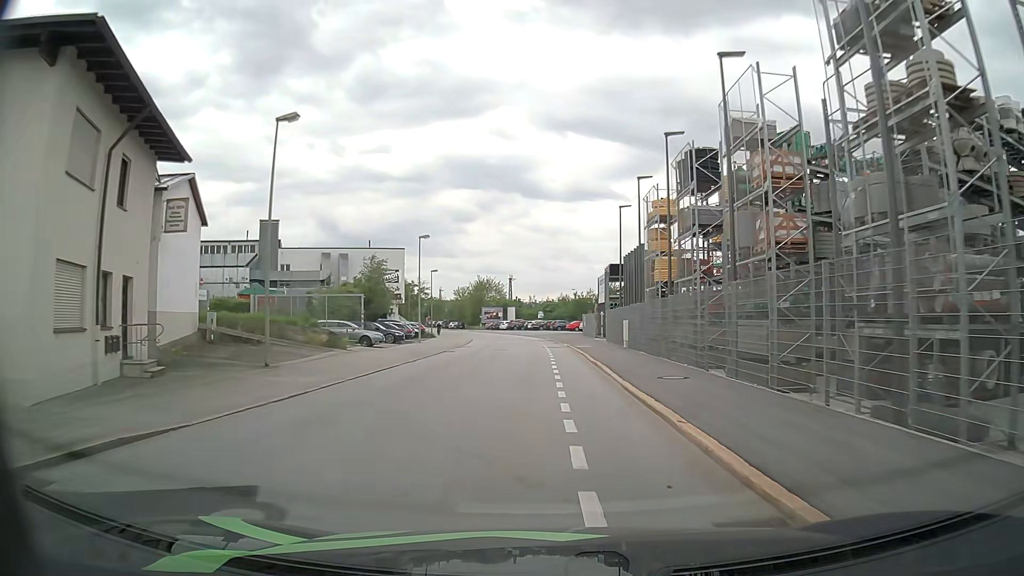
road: residential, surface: asphalt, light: Day
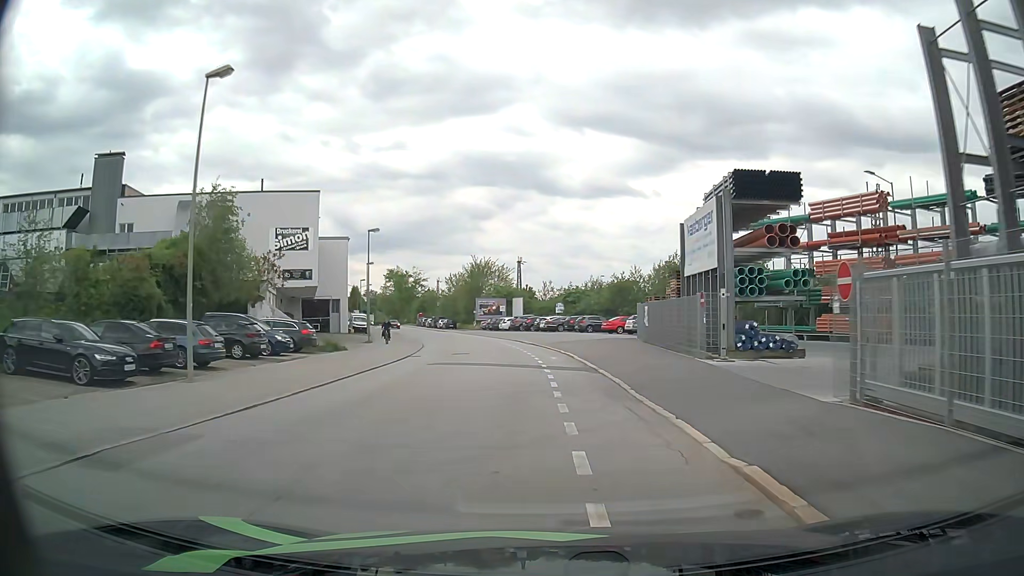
(-0.4, +35.0) m; -2°
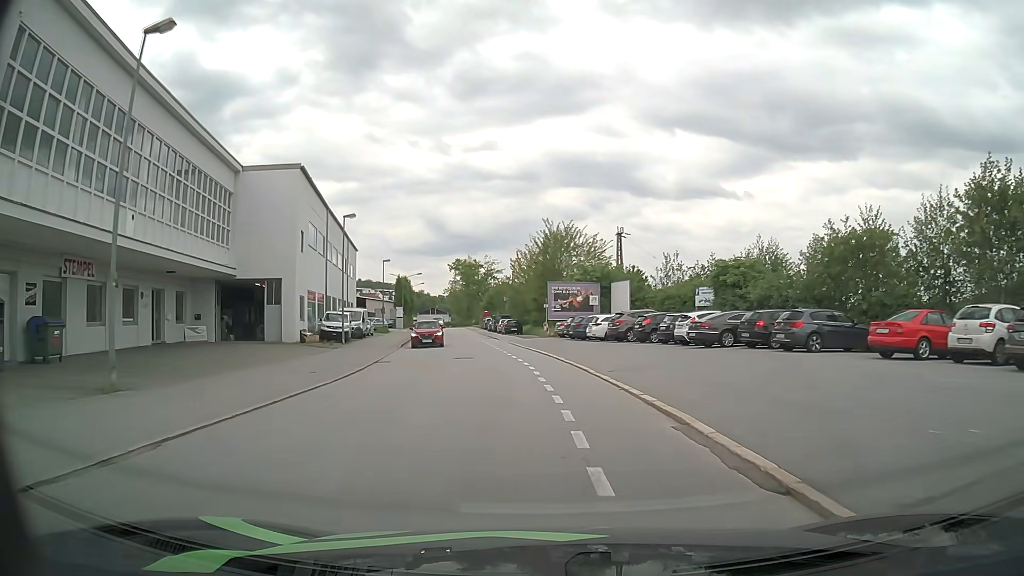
(-1.7, +35.0) m; -7°
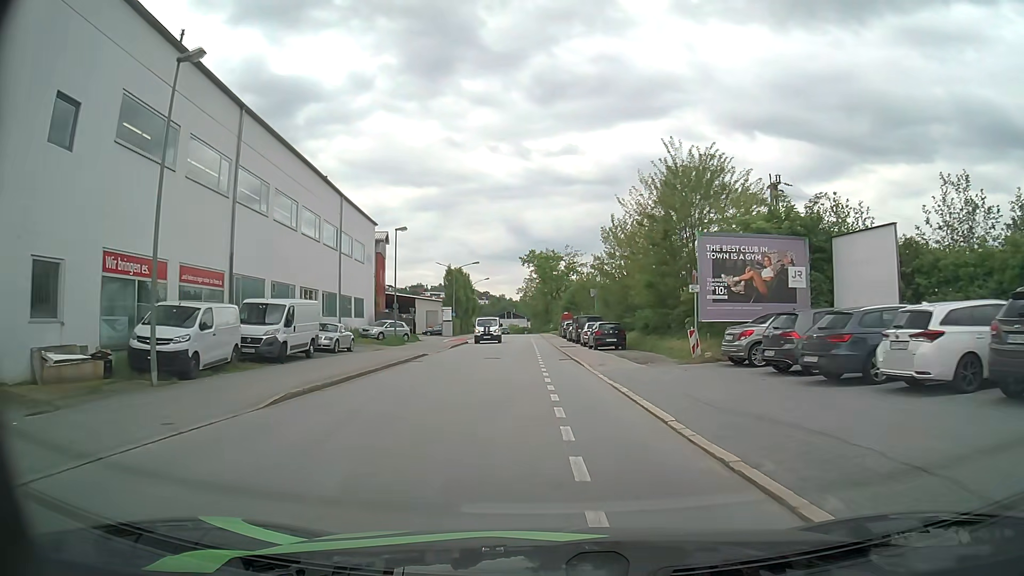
(-1.9, +27.6) m; -7°
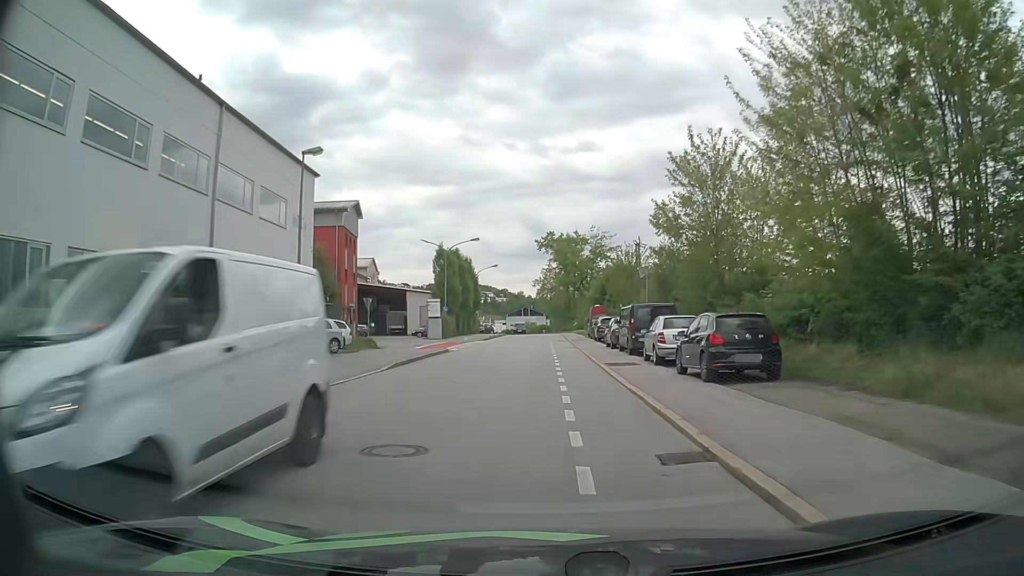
(-0.6, +20.9) m; -3°
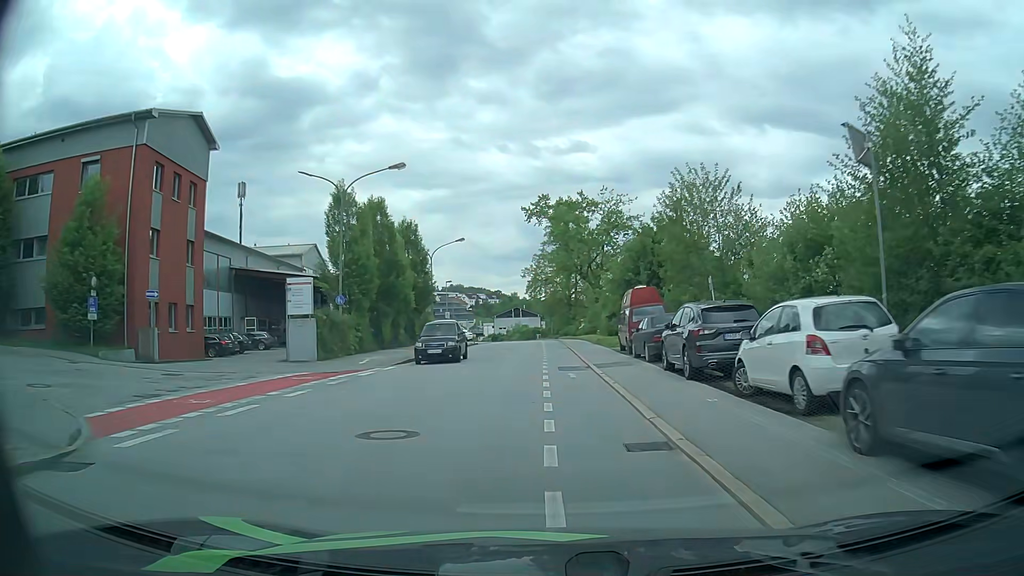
(+0.3, +29.7) m; 0°
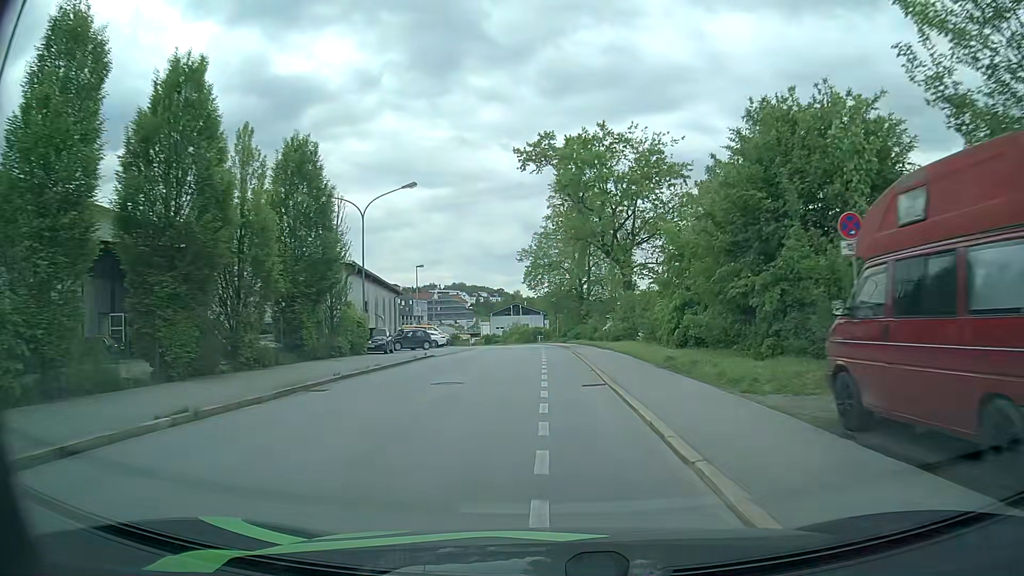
(+0.2, +22.7) m; 0°
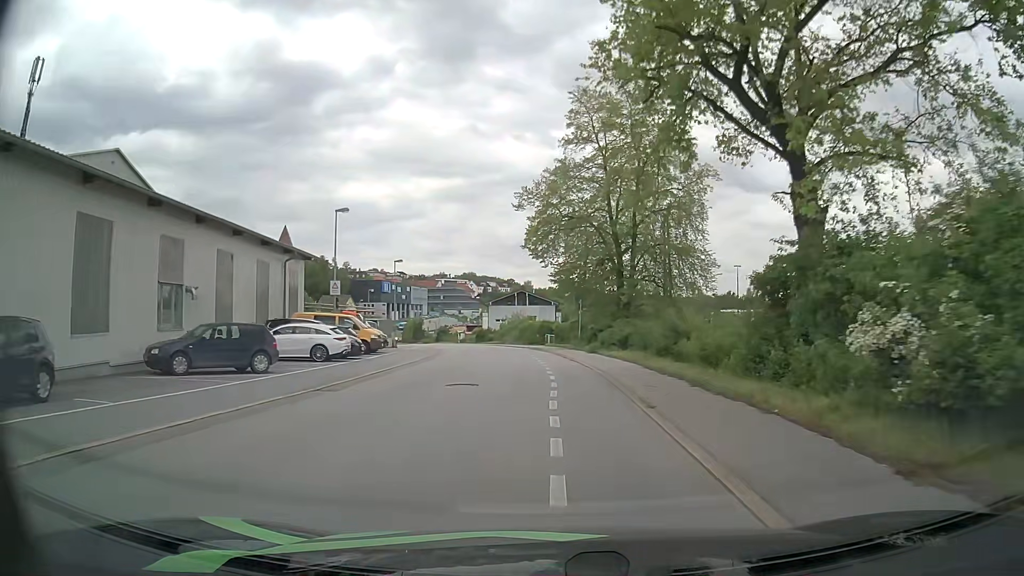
(-0.2, +29.7) m; -1°
(0, +10) (0, +20) (-1, +30) (-1, +40) (-3, +50) (-5, +60) (-7, +69) (-10, +79) (-13, +88) (-17, +98) m
